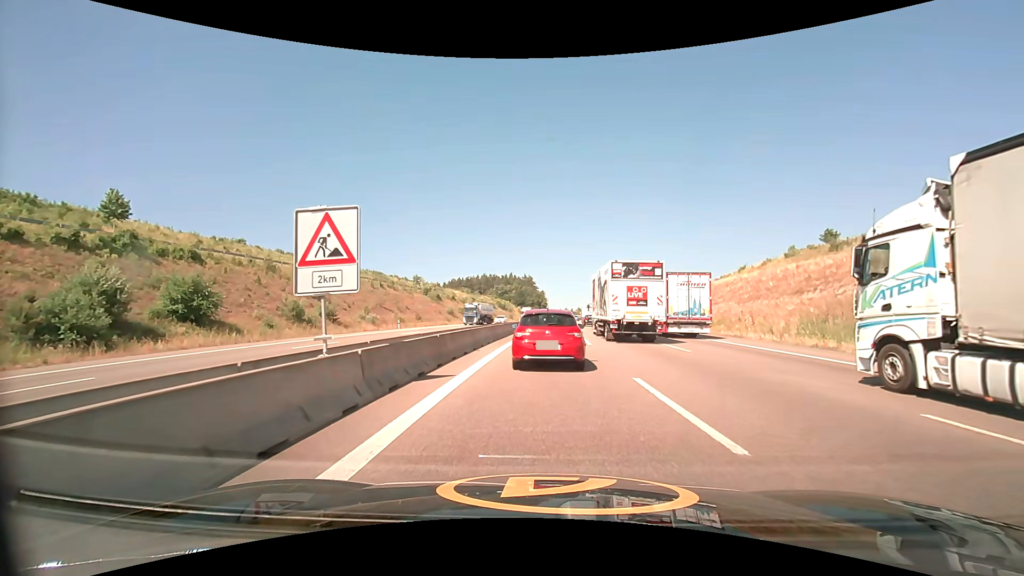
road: motorway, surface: asphalt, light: Day
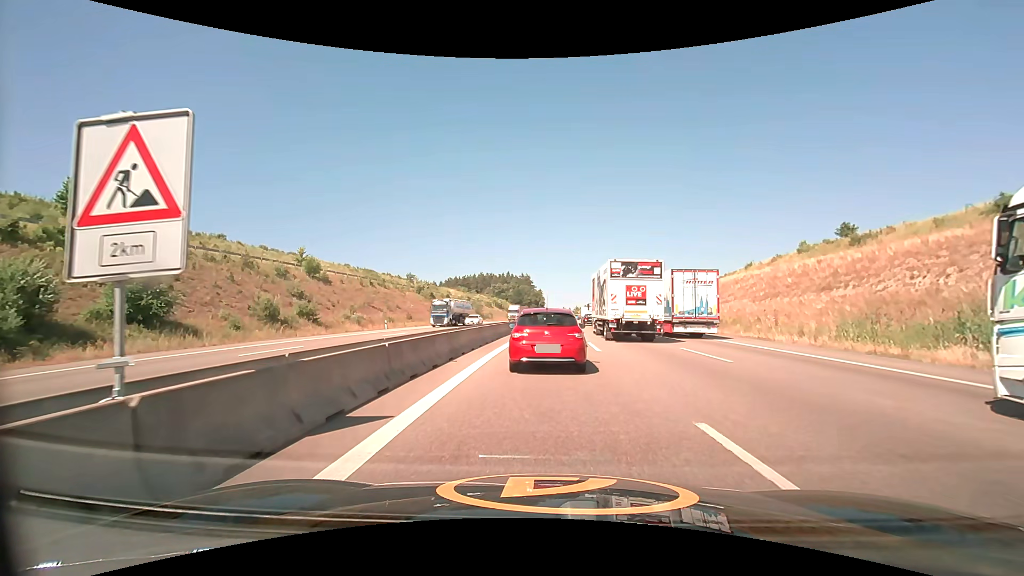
(0.0, +4.4) m; 0°
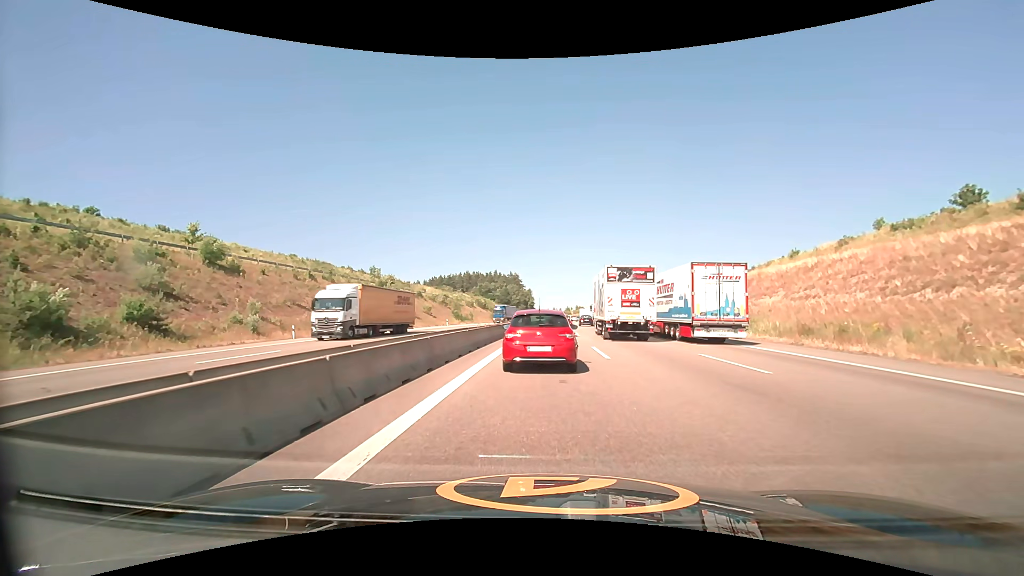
(+0.3, +20.5) m; +1°
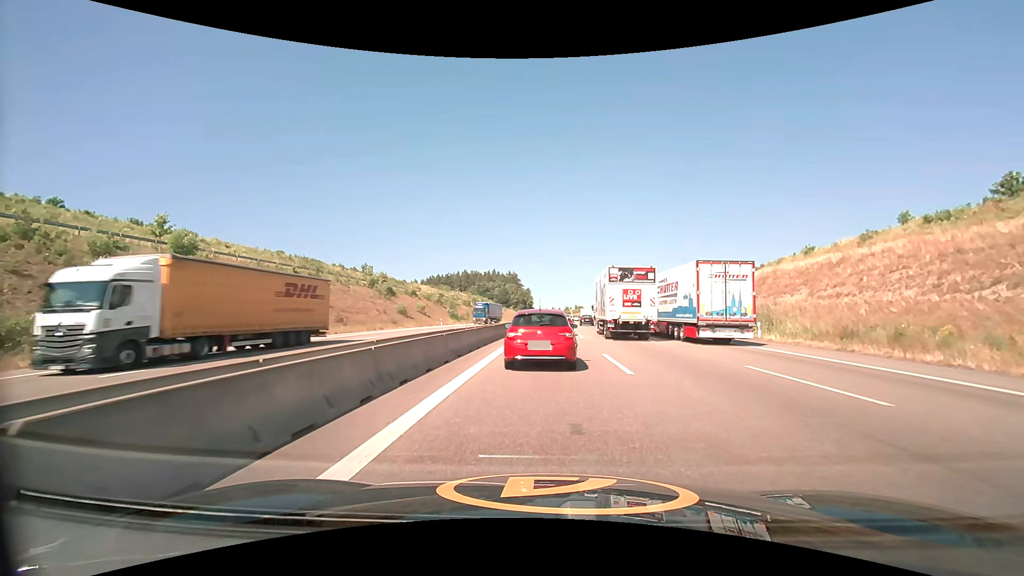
(0.0, +4.3) m; 0°
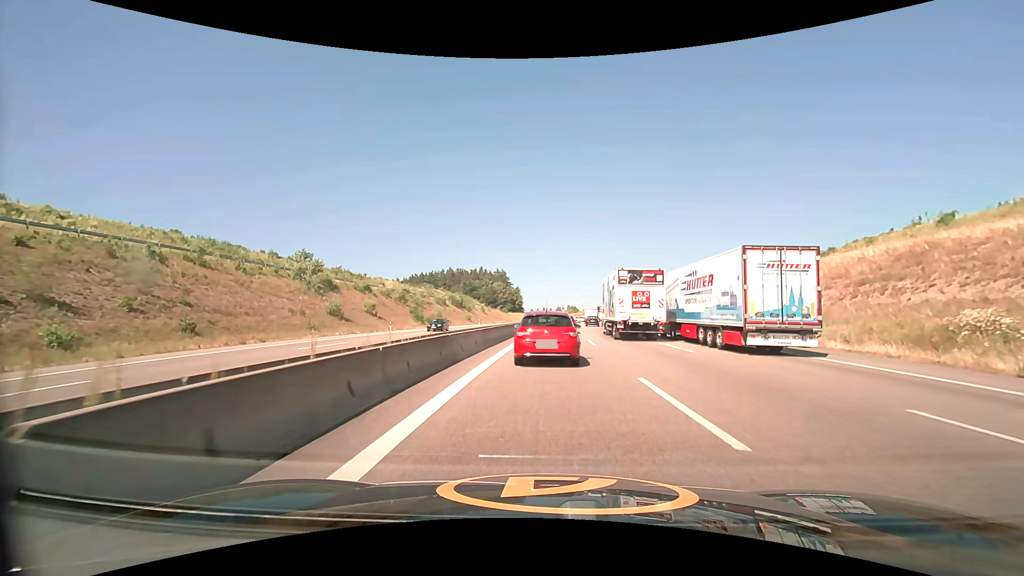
(+0.2, +24.4) m; +1°
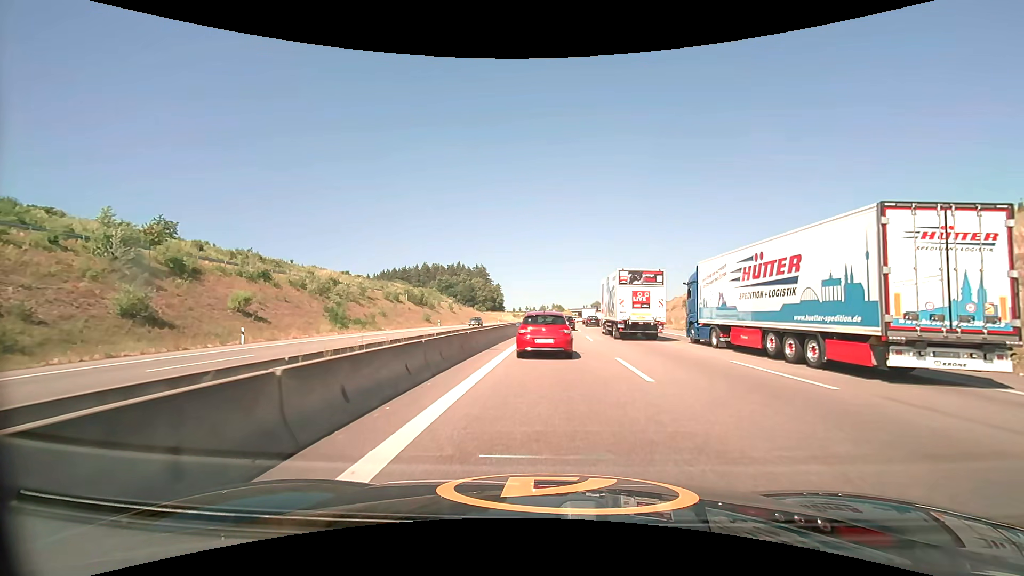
(+0.4, +27.6) m; +2°
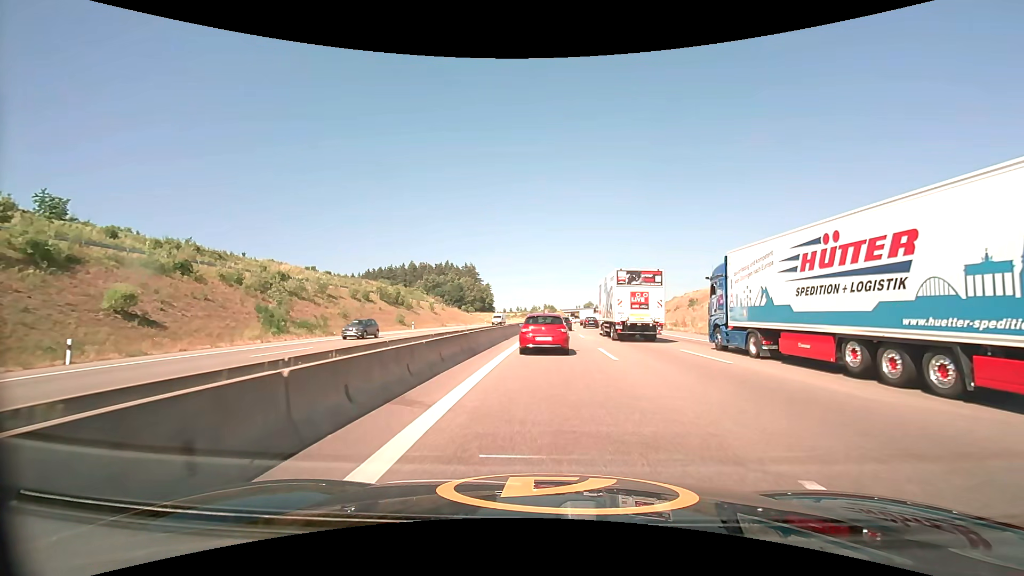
(+0.1, +11.9) m; +1°
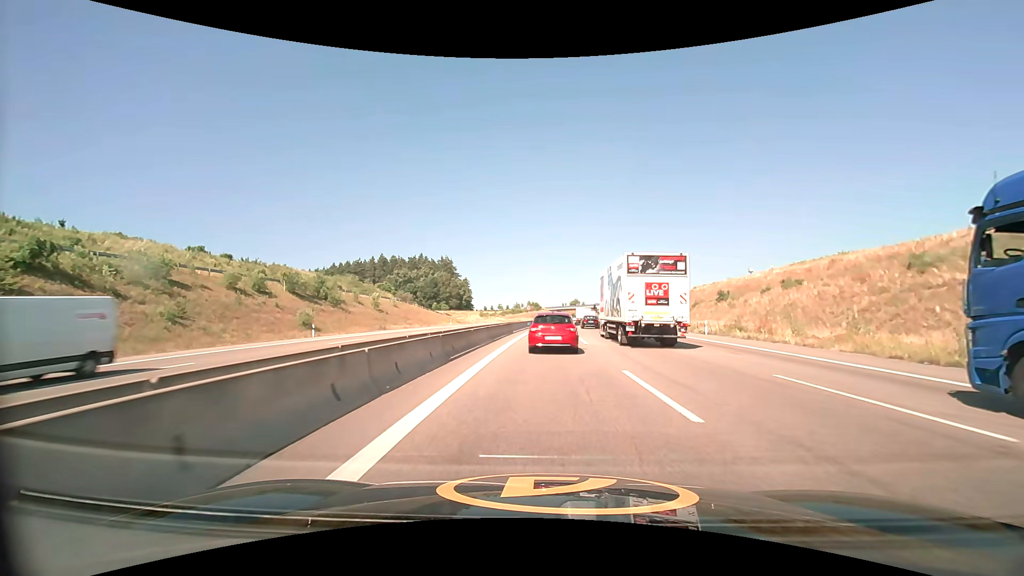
(+0.4, +27.0) m; +1°
(0, +10) (0, +20) (0, +30) (+1, +40) (+1, +50) (+2, +60) (+2, +70) (+3, +80) (+3, +90) (+4, +100) m
